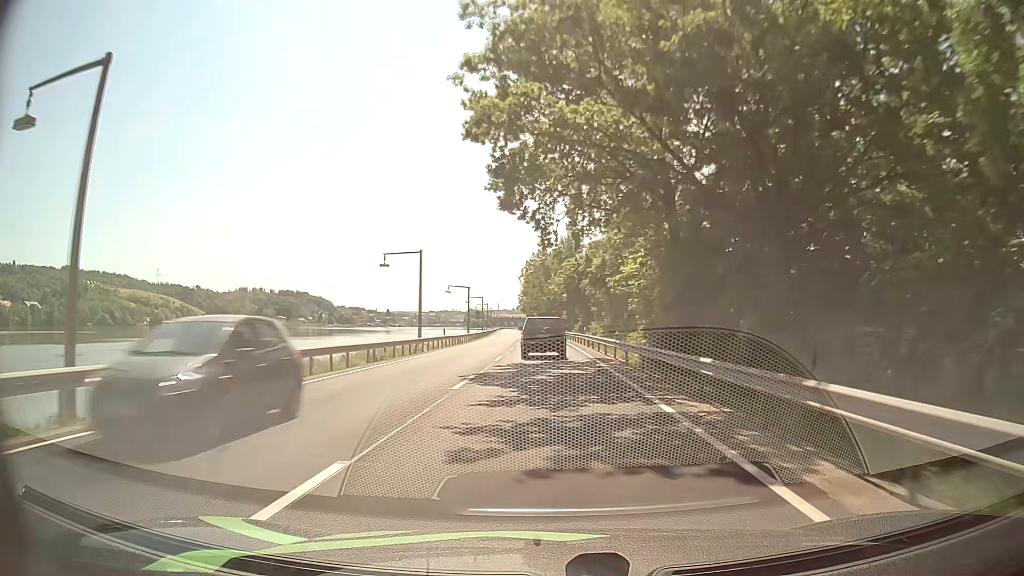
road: primary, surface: asphalt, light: Day
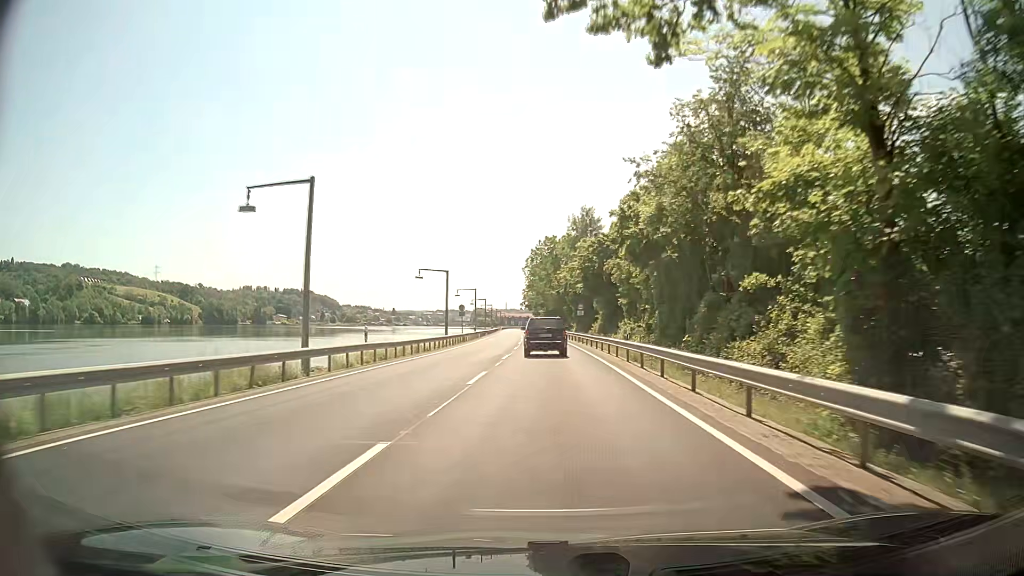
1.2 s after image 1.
(-0.2, +22.9) m; 0°
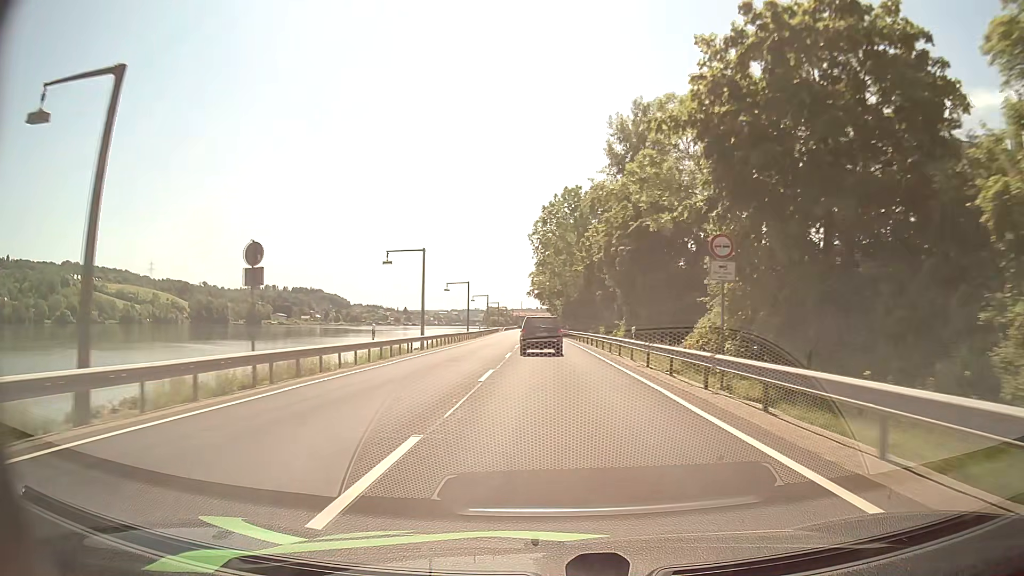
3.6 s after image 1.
(-0.9, +47.9) m; -2°
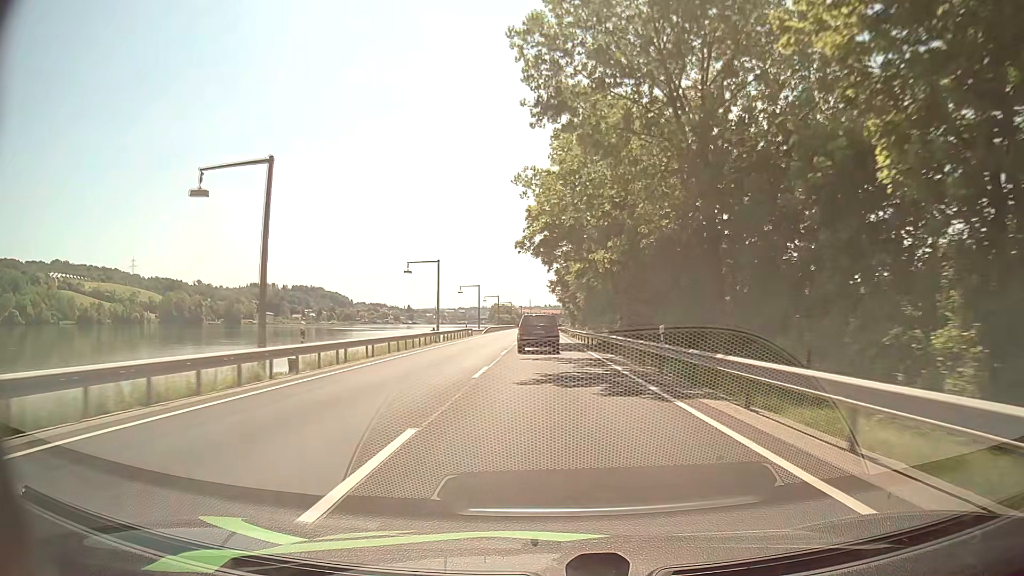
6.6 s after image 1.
(-0.7, +59.7) m; -1°
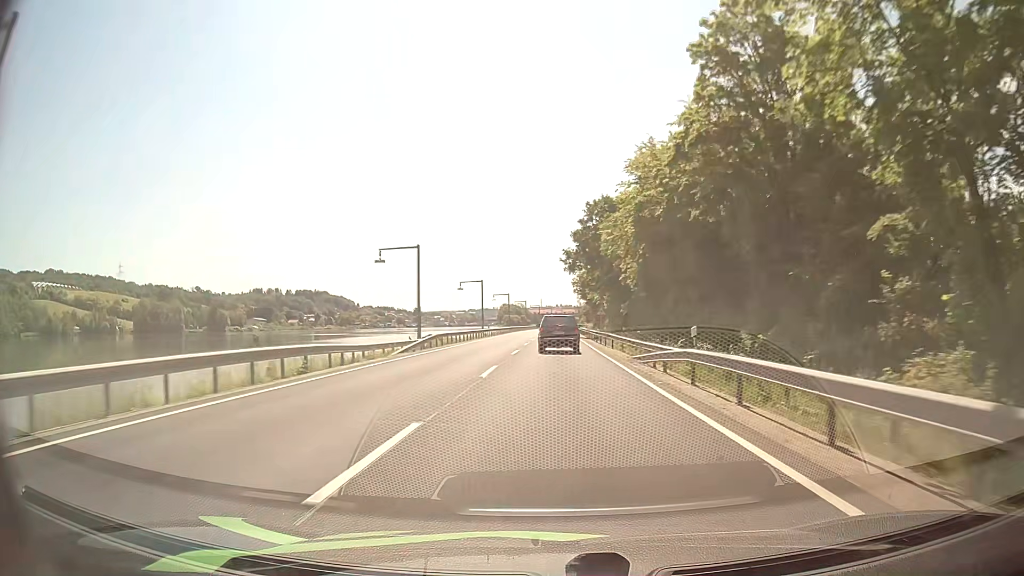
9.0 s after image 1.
(-0.4, +47.8) m; -1°
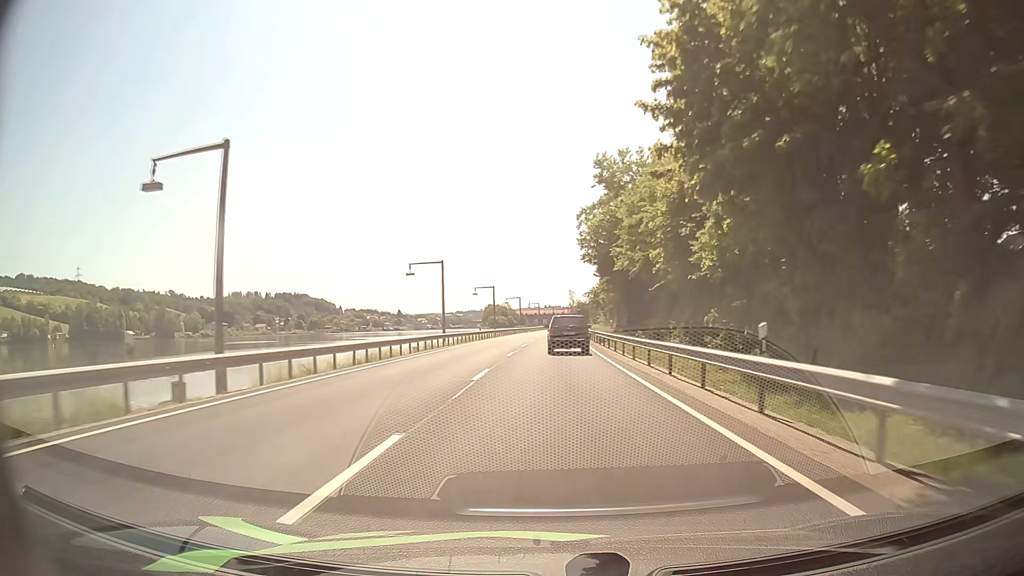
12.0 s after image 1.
(+0.7, +61.0) m; +1°
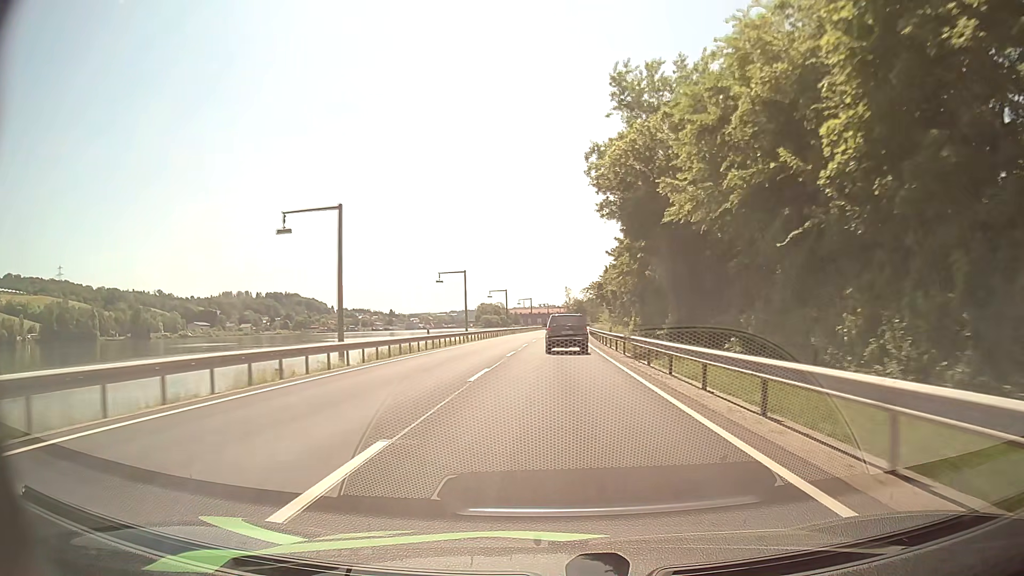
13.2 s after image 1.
(+0.1, +24.5) m; +1°
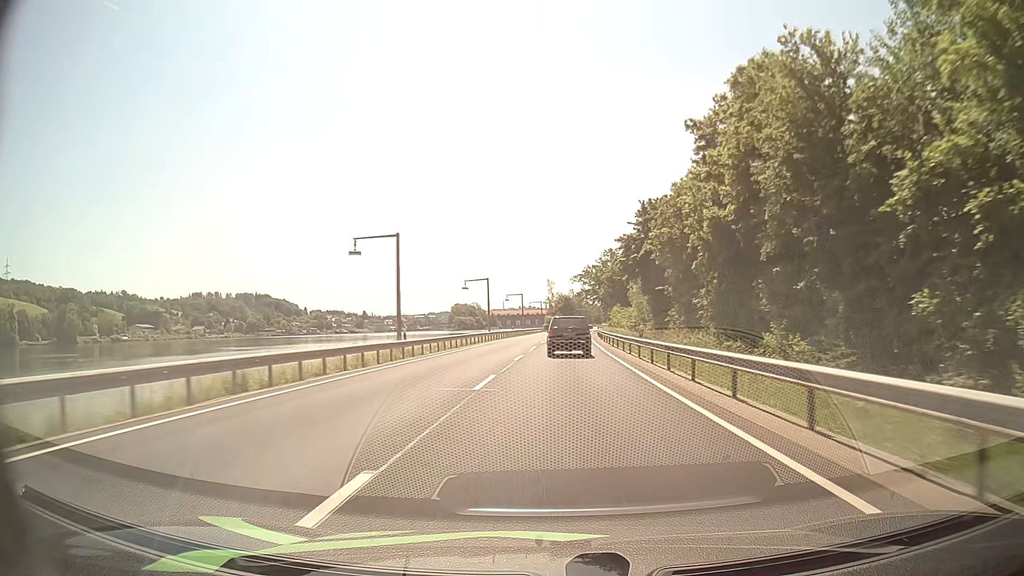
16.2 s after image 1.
(+0.6, +61.5) m; +1°
(0, +10) (0, +20) (0, +30) (+1, +40) (+1, +50) (+2, +60) (+2, +70) (+3, +80) (+4, +90) (+5, +100) m
